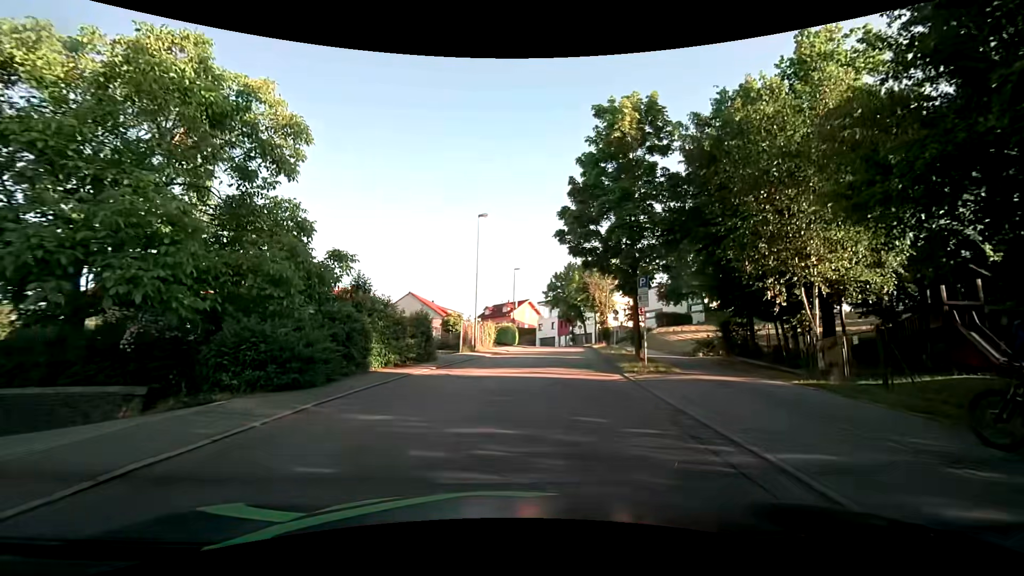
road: residential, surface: asphalt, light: Day
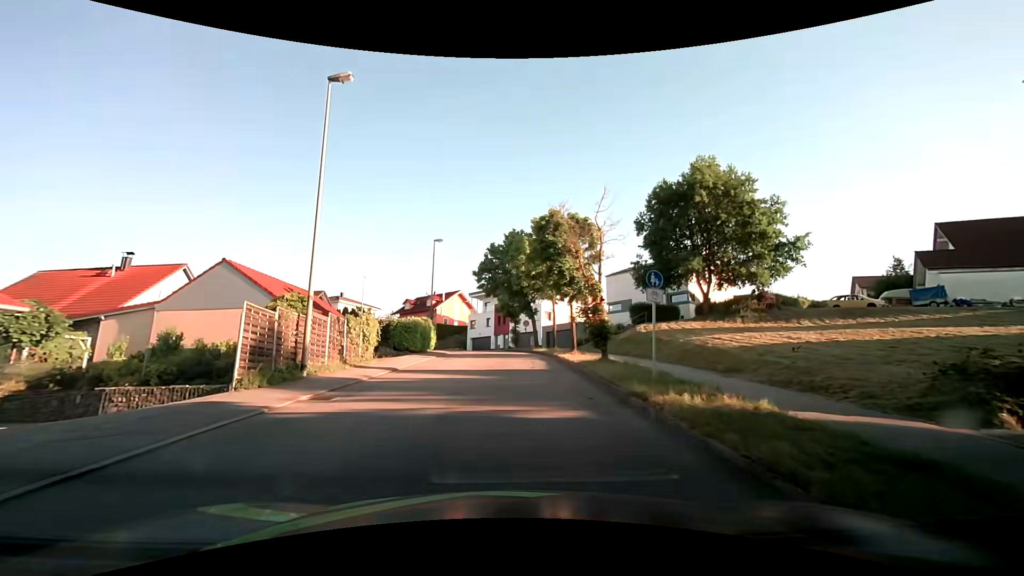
(+1.5, +19.6) m; +6°
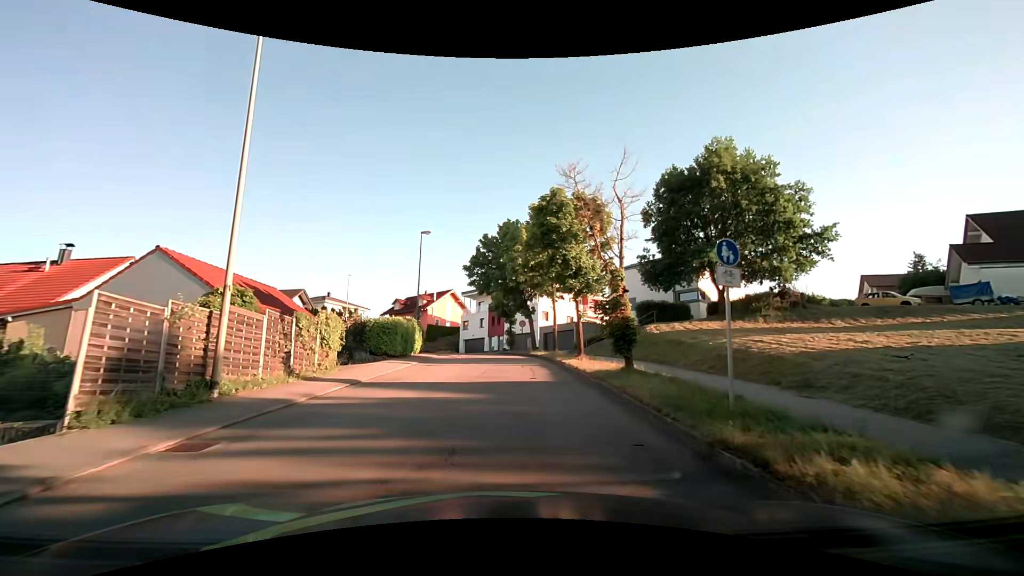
(+0.1, +4.2) m; +1°
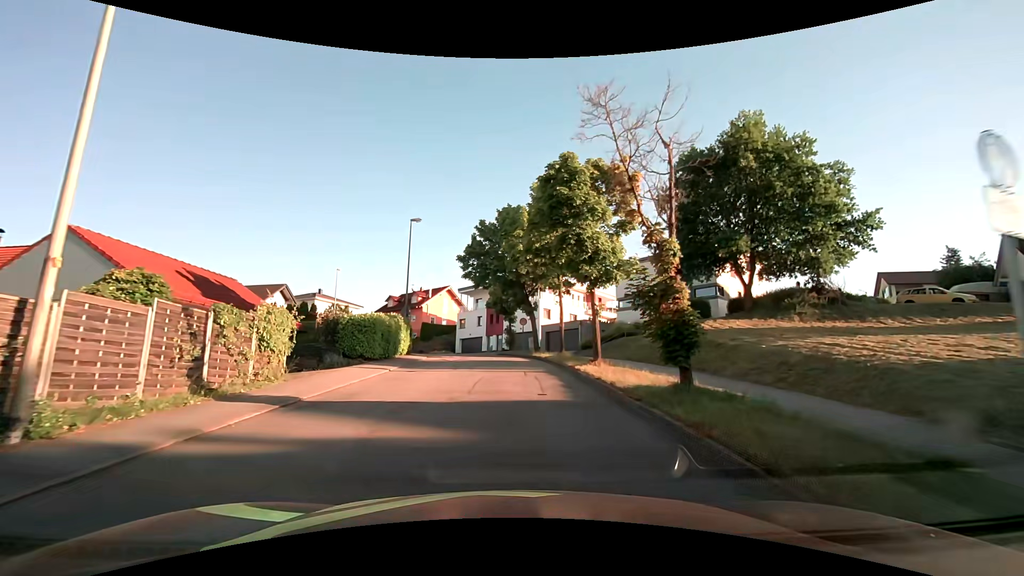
(0.0, +4.2) m; +1°
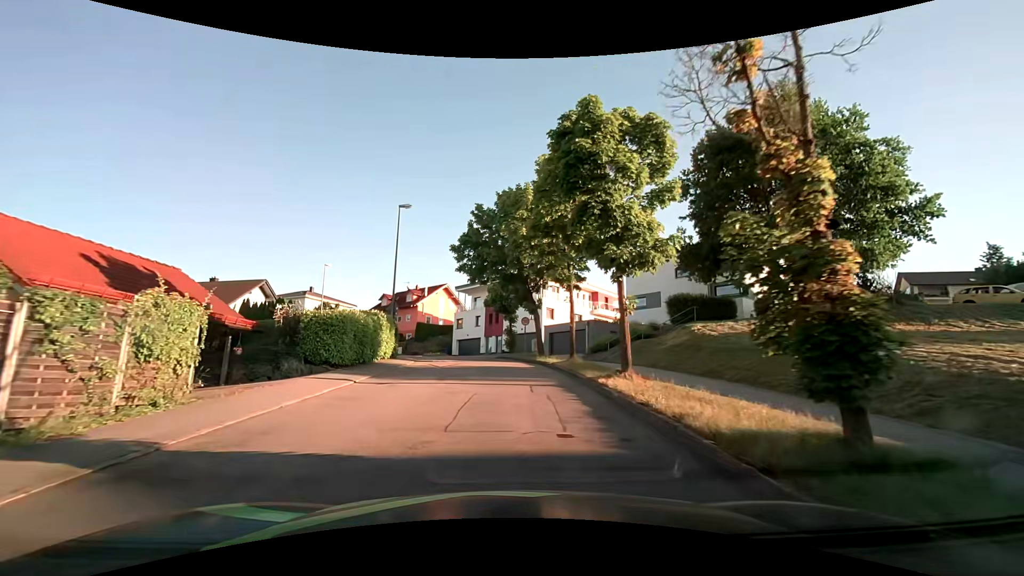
(0.0, +4.3) m; 0°
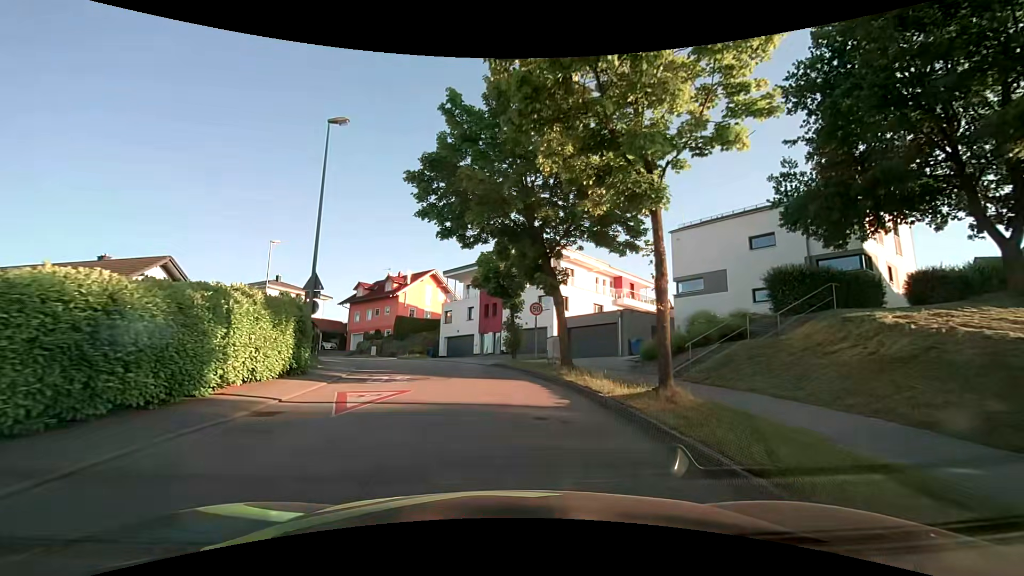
(0.0, +13.1) m; -1°
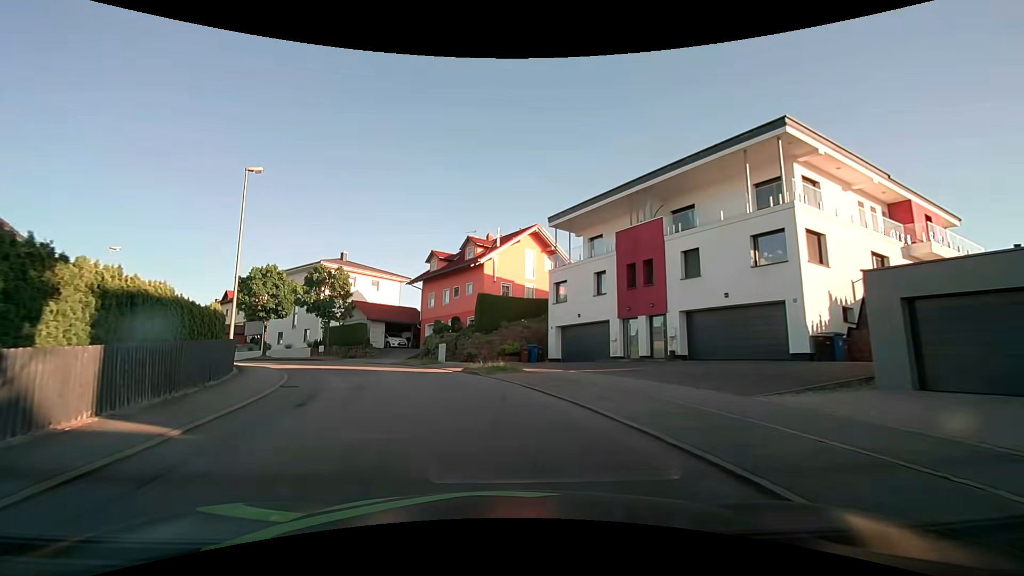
(-1.8, +22.4) m; -12°
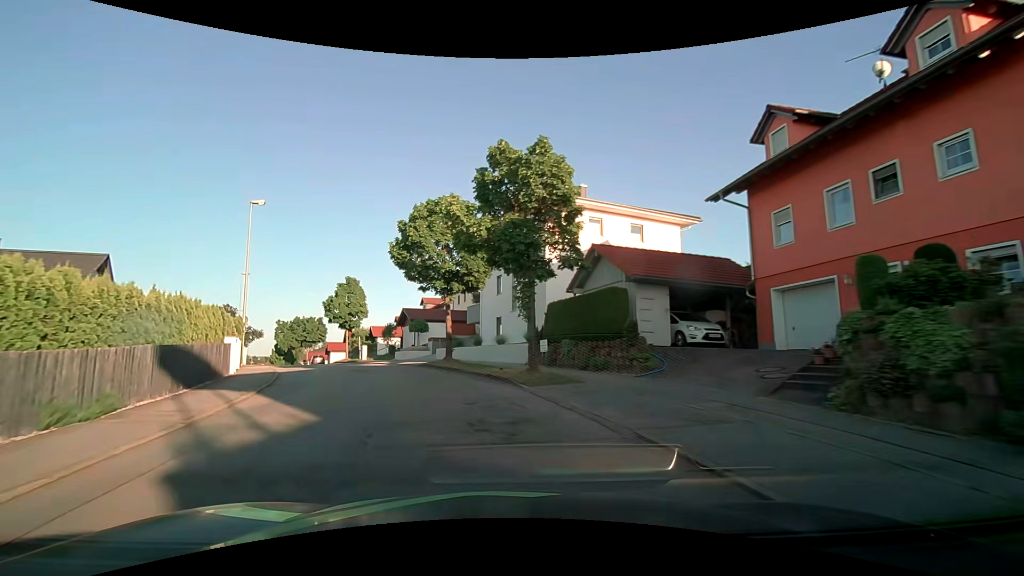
(-6.1, +25.6) m; -29°
(-1, +10) (-4, +19) (-8, +29) (-12, +38) (-17, +46) (-22, +55) (-27, +64) (-32, +73) (-36, +82) (-41, +90) m
